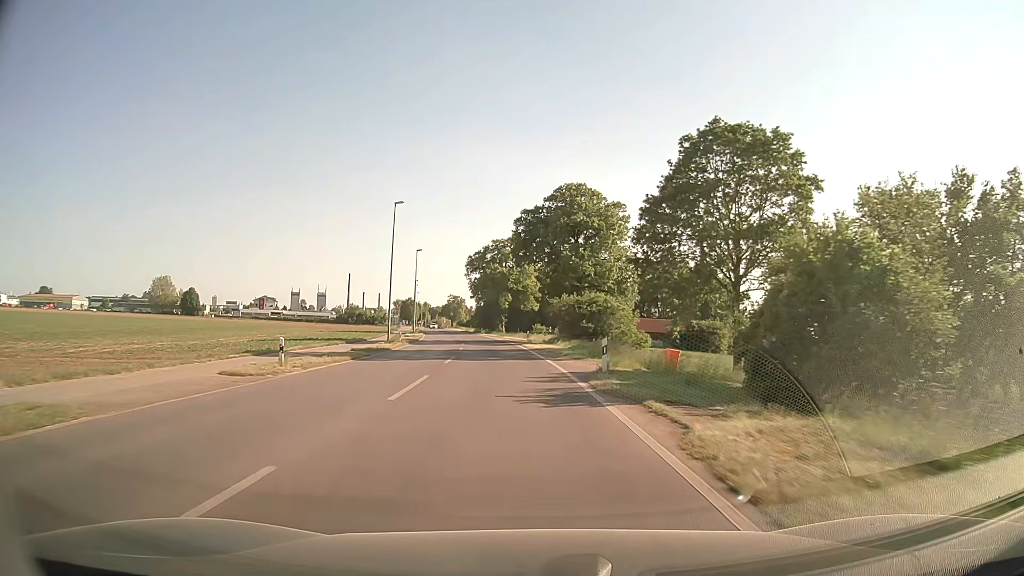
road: secondary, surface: asphalt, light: Day
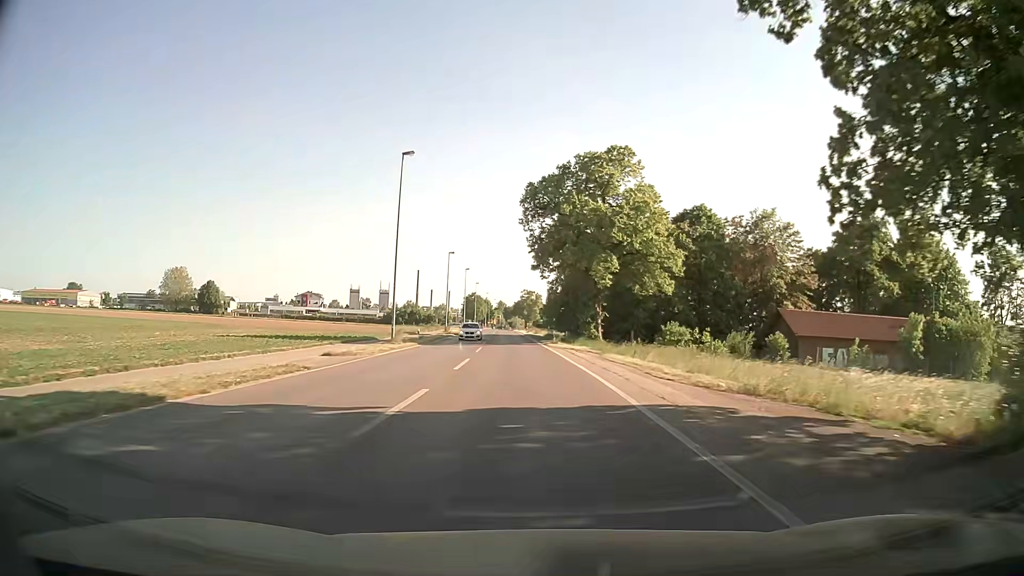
(-3.4, +53.8) m; -7°
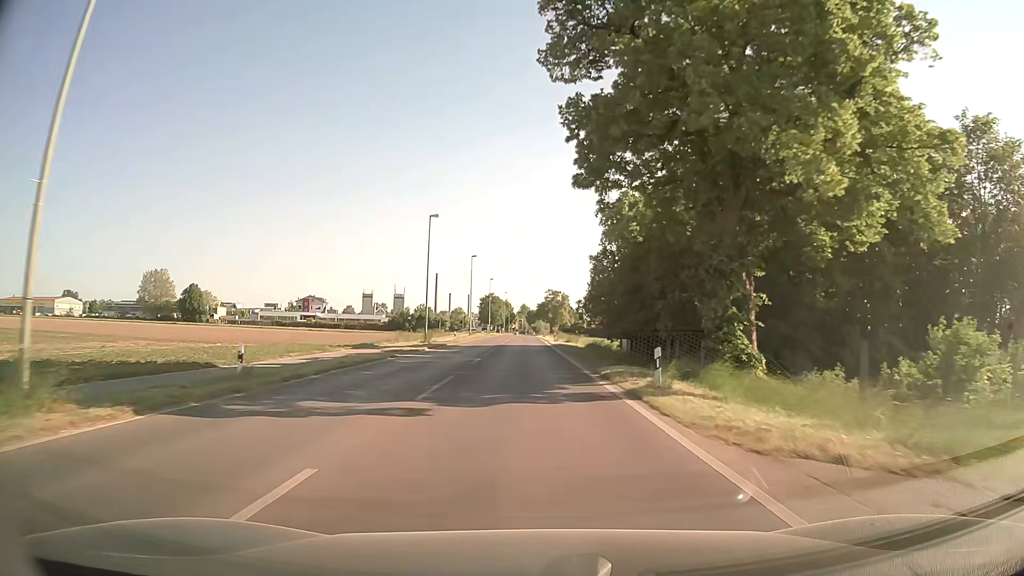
(-0.7, +32.1) m; -2°
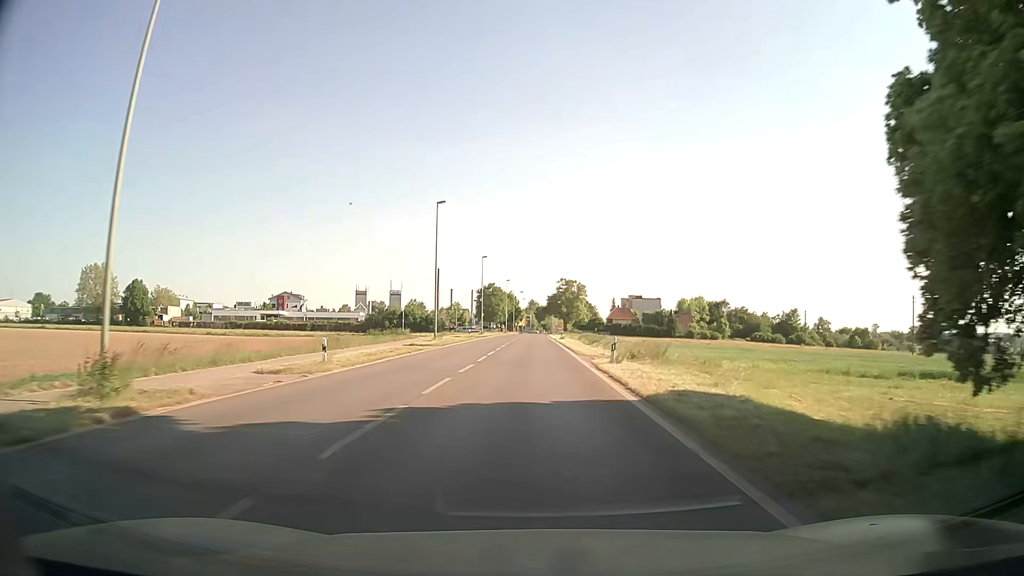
(-0.3, +41.9) m; -1°
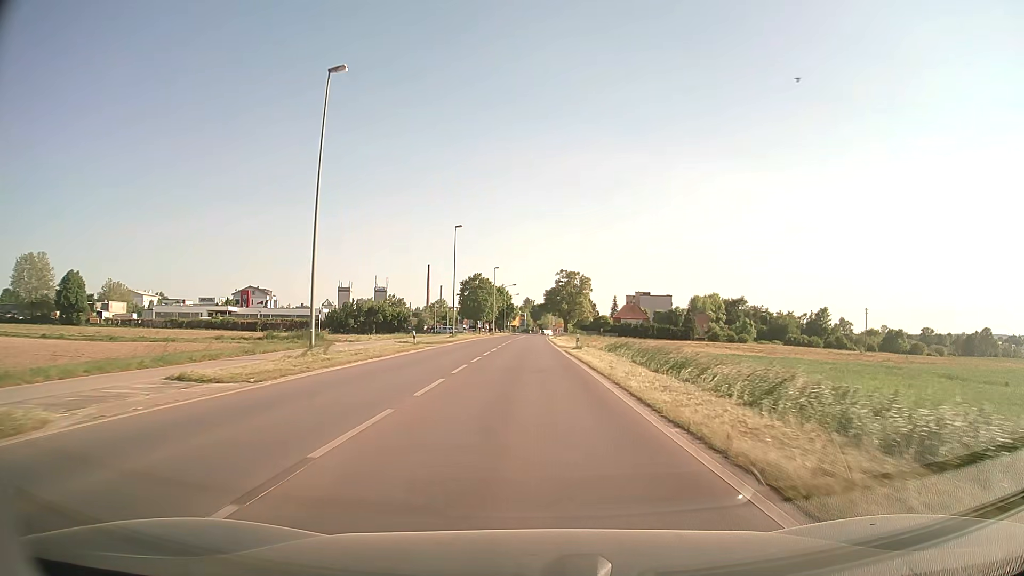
(0.0, +30.8) m; 0°
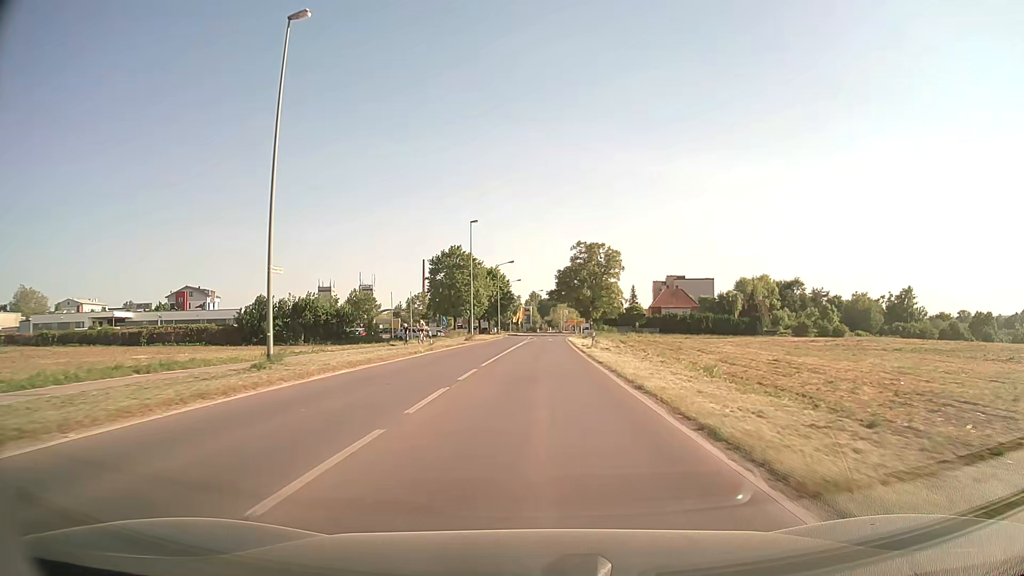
(-0.1, +50.7) m; 0°
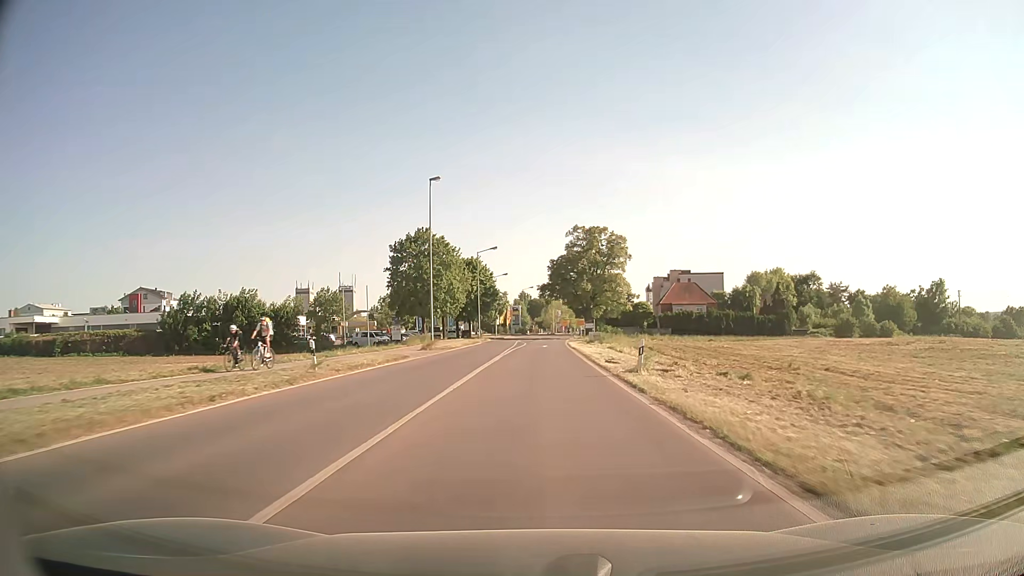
(+0.1, +20.2) m; +1°
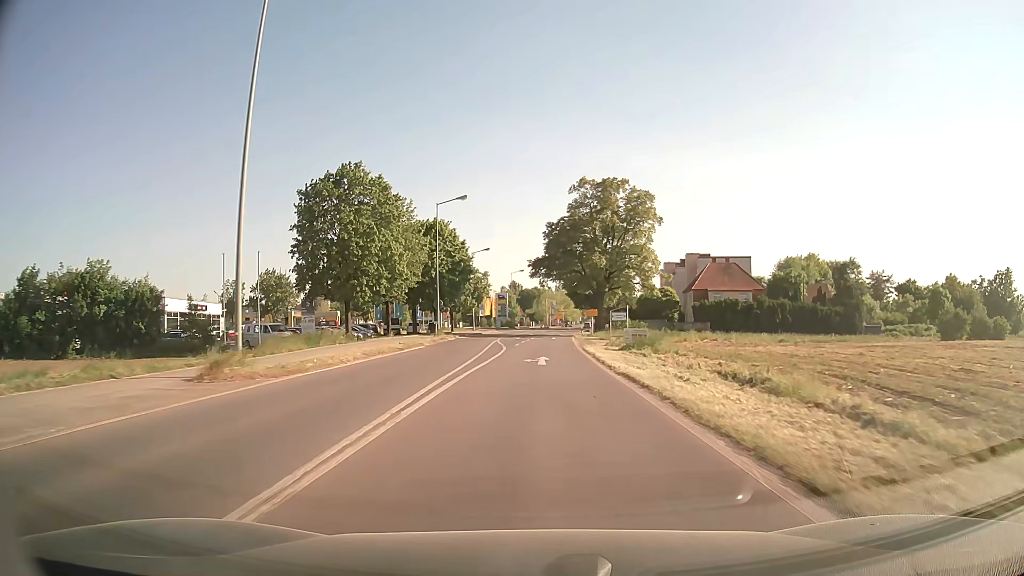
(+0.2, +29.0) m; +1°
(0, +10) (0, +20) (0, +30) (0, +40) (+1, +50) (+1, +60) (+2, +70) (+3, +80) (+4, +90) (+5, +100) m
